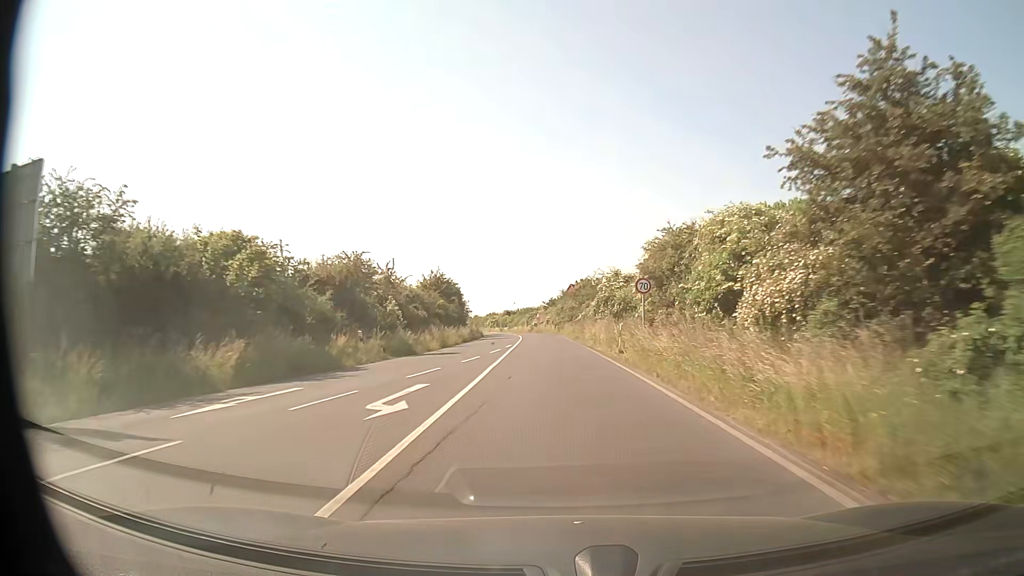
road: tertiary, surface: asphalt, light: Day
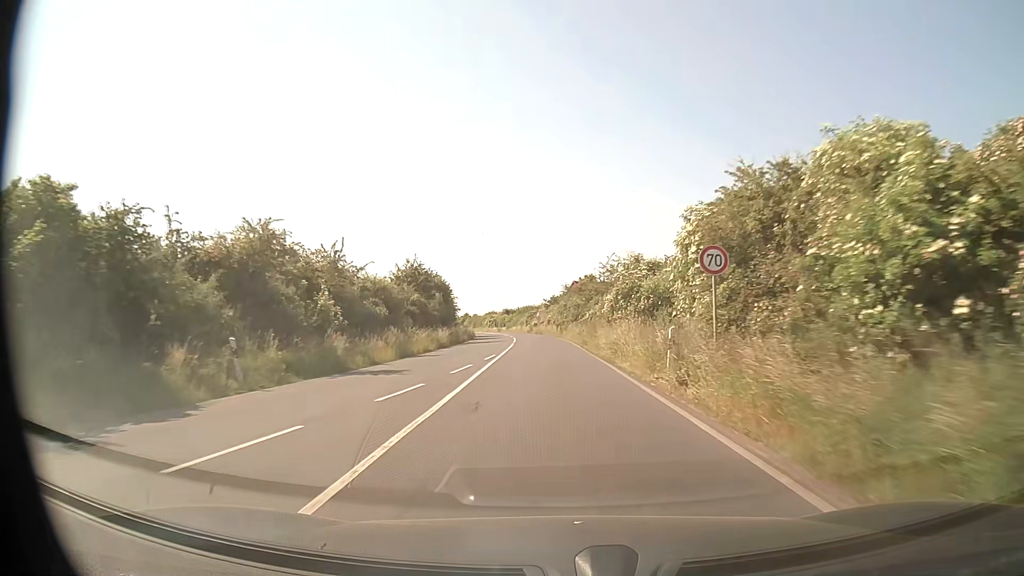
(0.0, +10.8) m; 0°
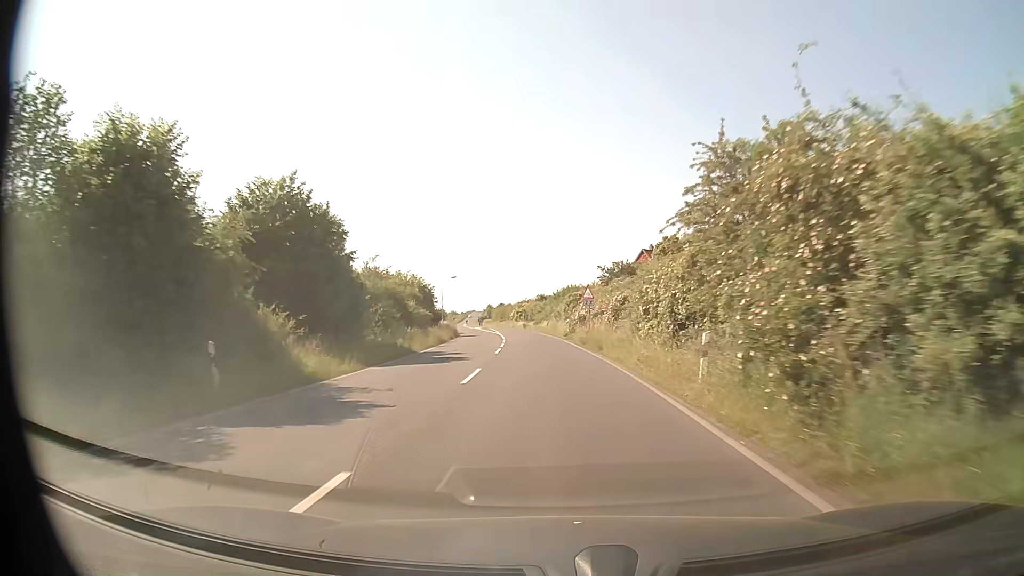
(-1.6, +53.4) m; -4°
(0, +10) (0, +20) (-1, +30) (-2, +40) (-2, +50) (-3, +60) (-5, +70) (-6, +80) (-7, +90) (-8, +100) m
